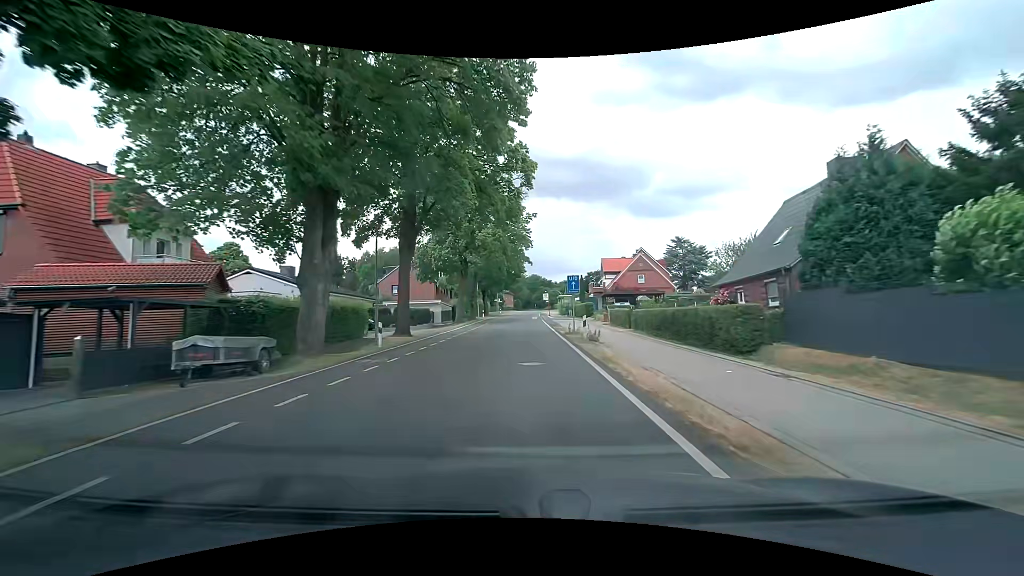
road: tertiary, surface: asphalt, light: Day
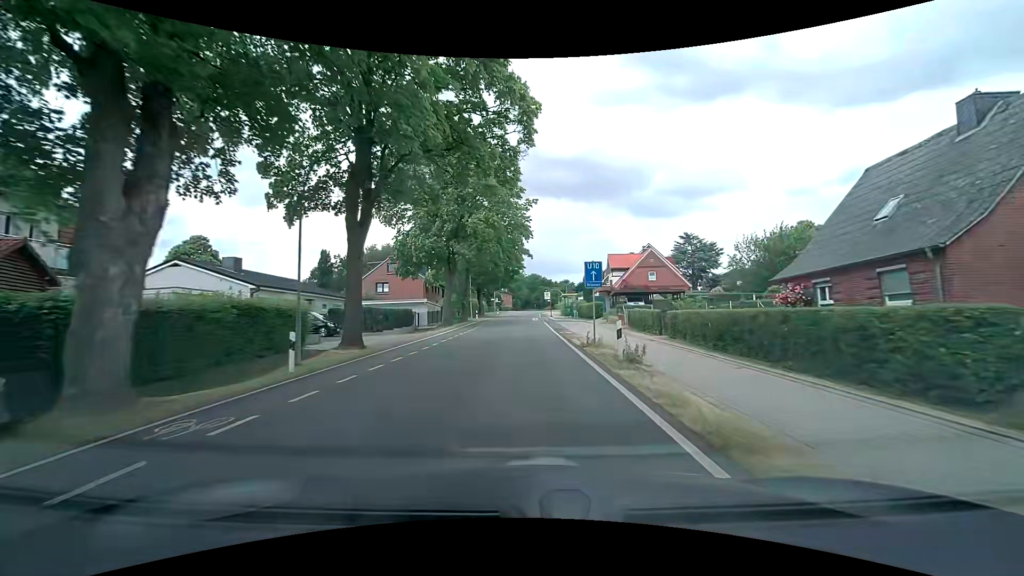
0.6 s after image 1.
(0.0, +7.6) m; 0°
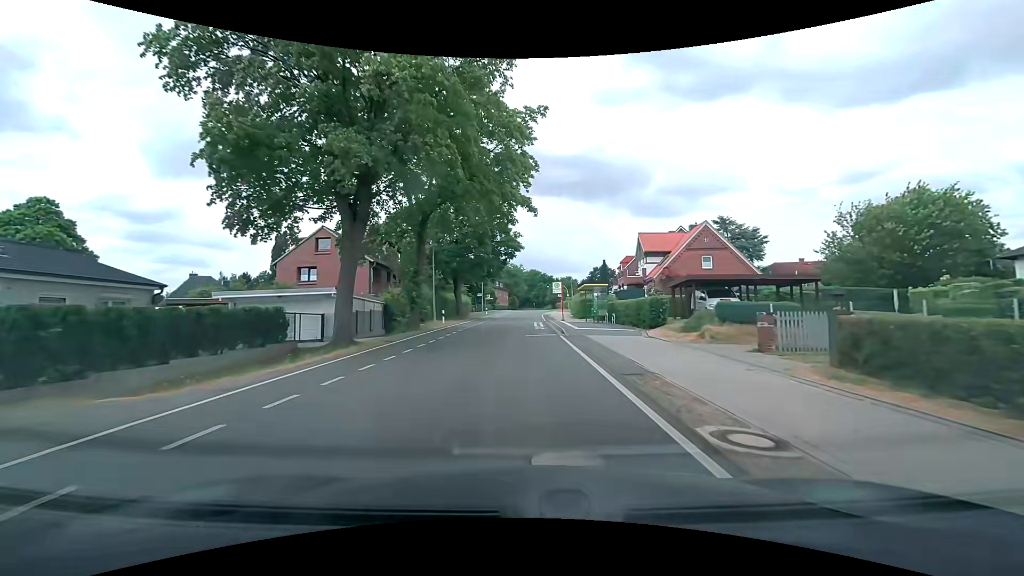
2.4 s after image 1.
(0.0, +22.9) m; 0°
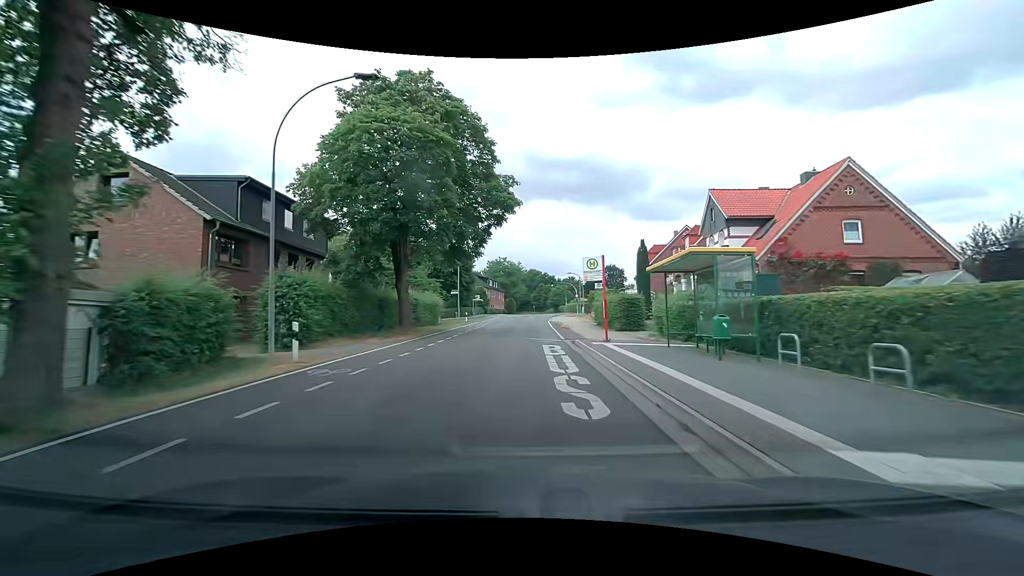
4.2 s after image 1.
(-0.1, +23.0) m; 0°
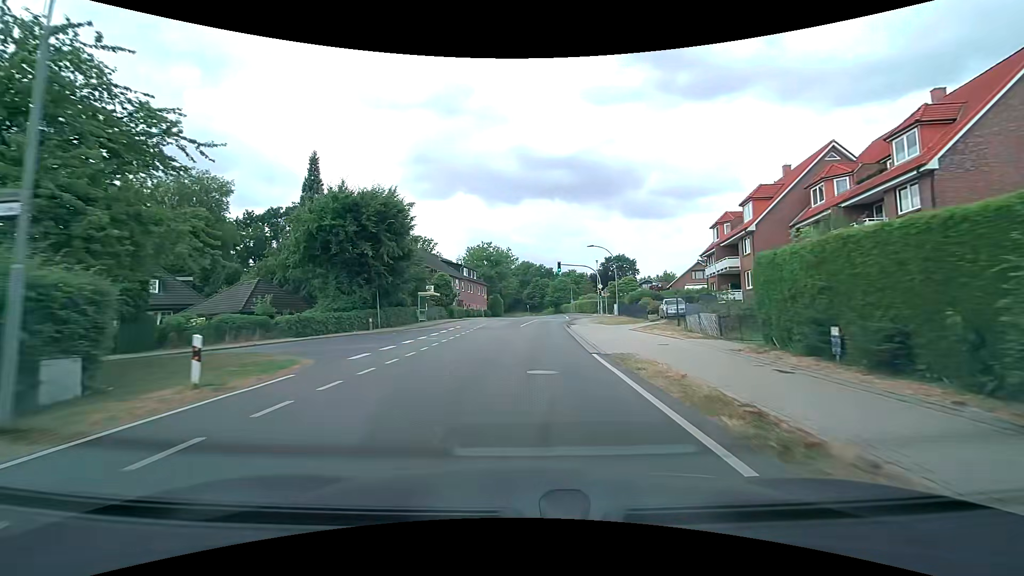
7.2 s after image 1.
(0.0, +38.2) m; 0°
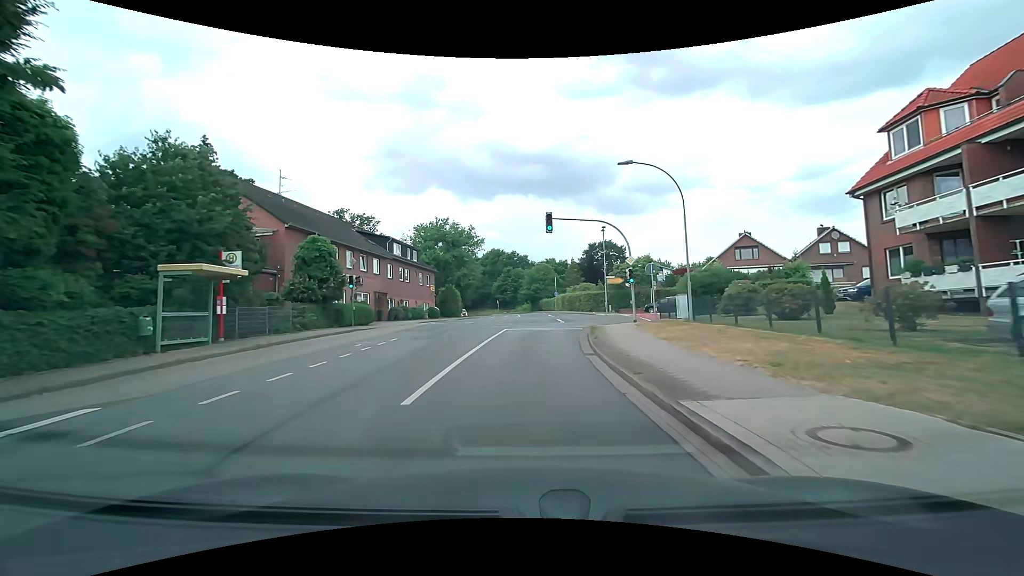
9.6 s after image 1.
(+1.0, +29.2) m; +3°
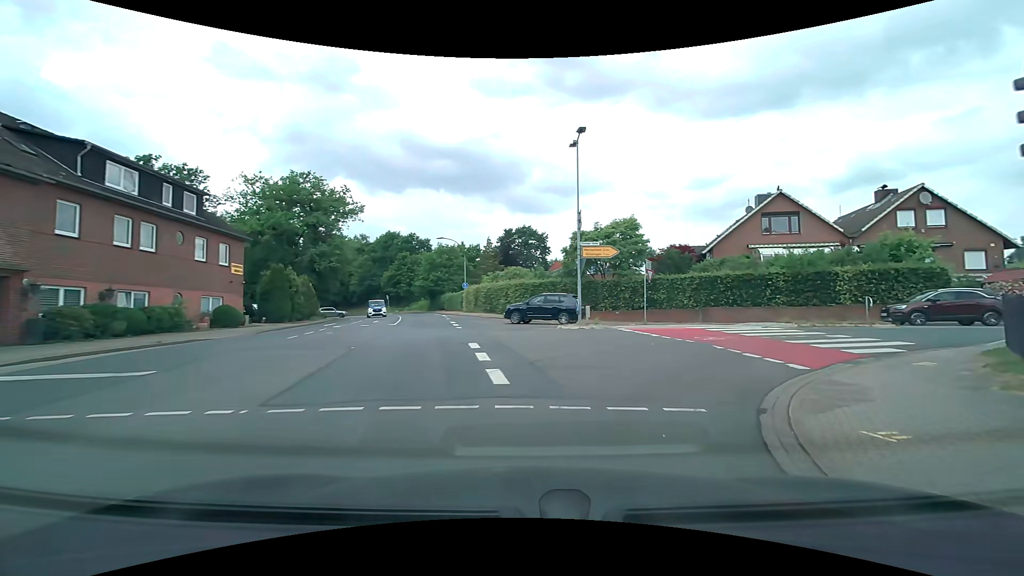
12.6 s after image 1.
(+1.1, +26.5) m; +10°
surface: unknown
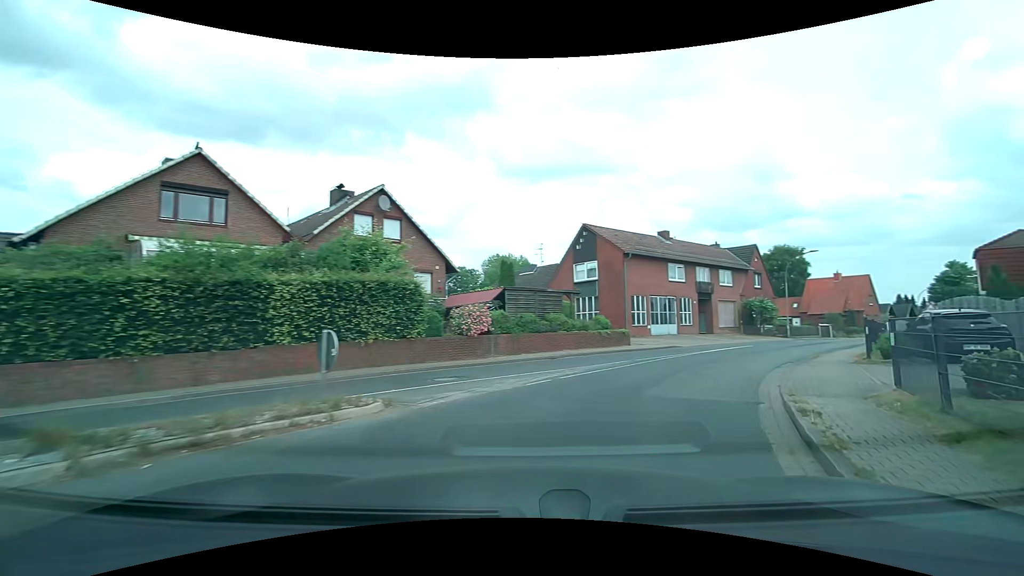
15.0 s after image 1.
(+7.3, +14.6) m; +57°
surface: asphalt
